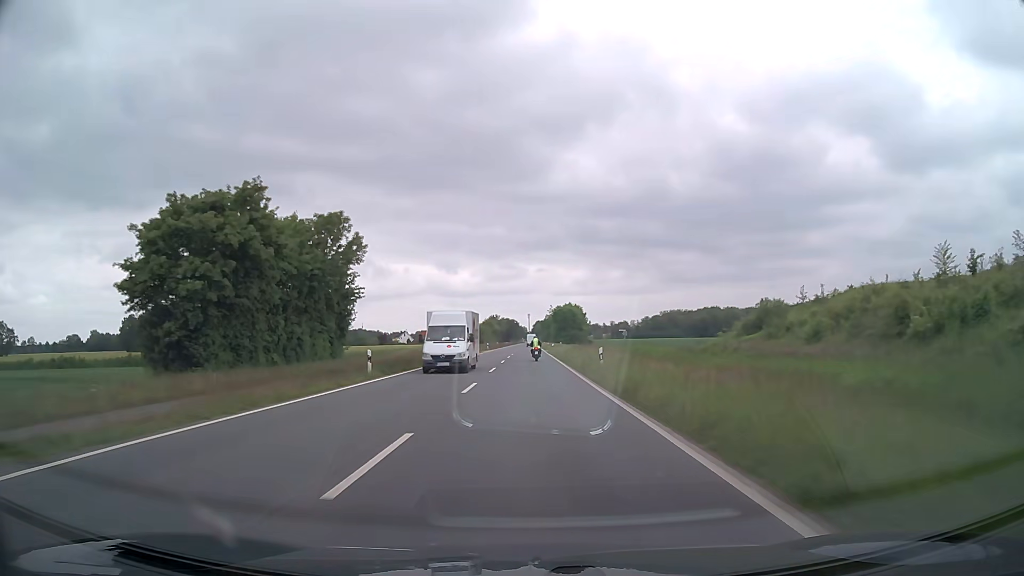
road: secondary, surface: asphalt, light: Day
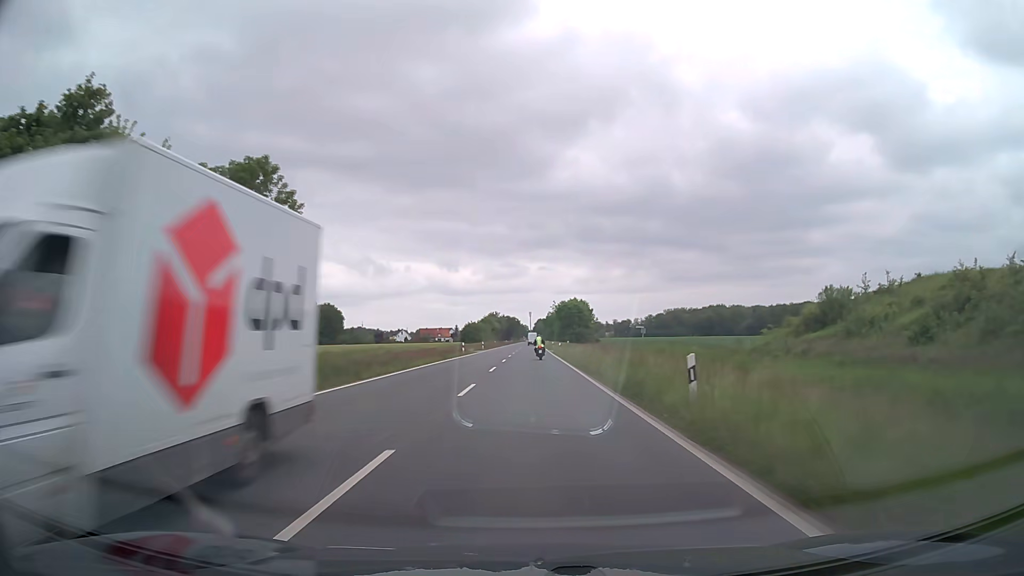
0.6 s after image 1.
(0.0, +13.6) m; 0°
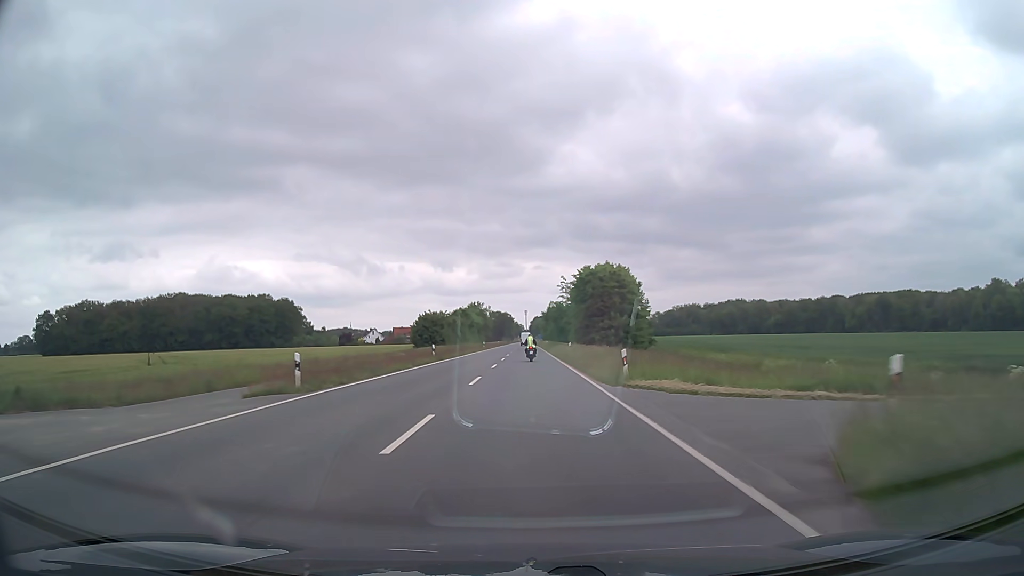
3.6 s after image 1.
(+0.4, +68.0) m; 0°
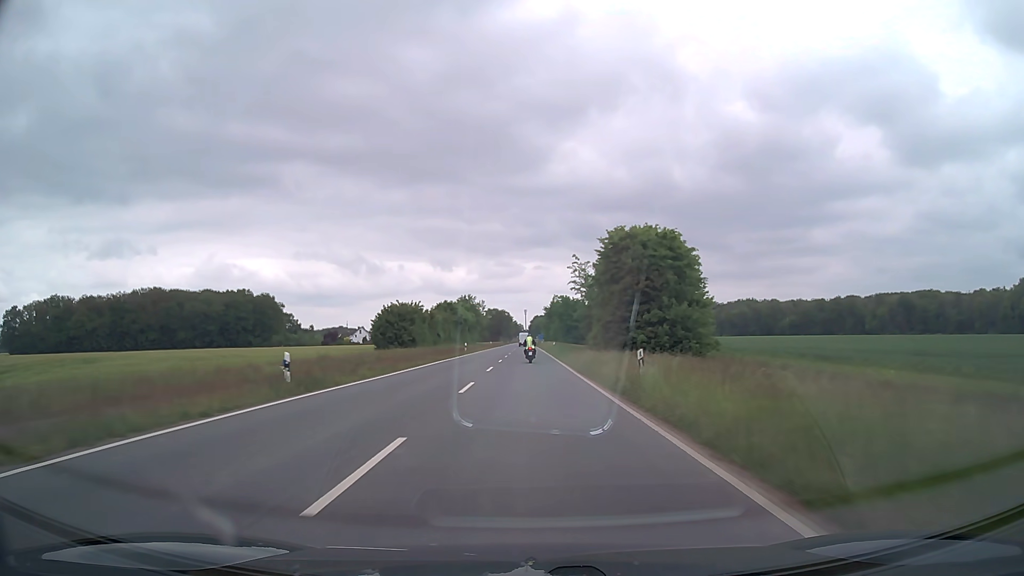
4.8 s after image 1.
(0.0, +26.7) m; 0°
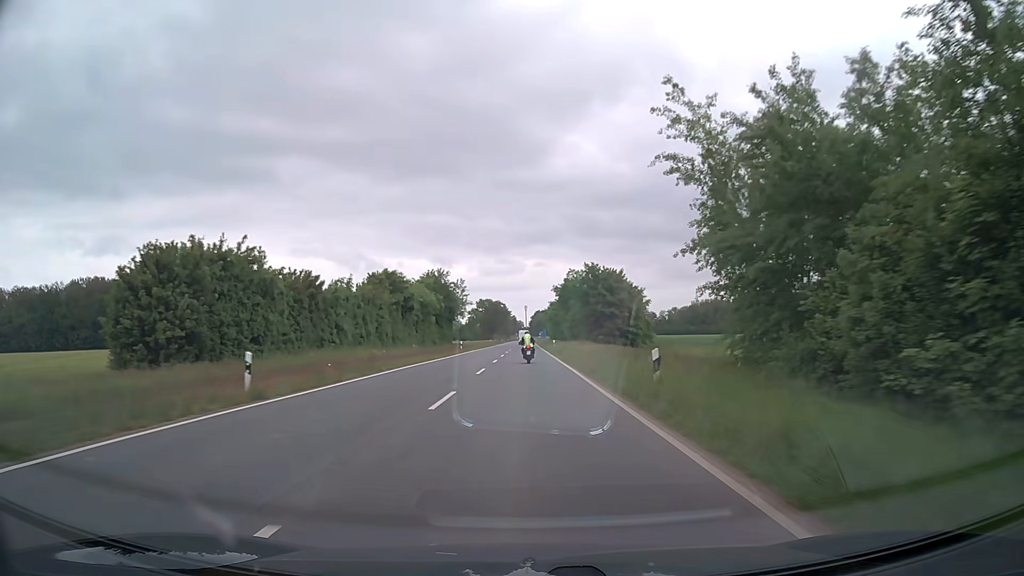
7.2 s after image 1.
(0.0, +52.3) m; 0°
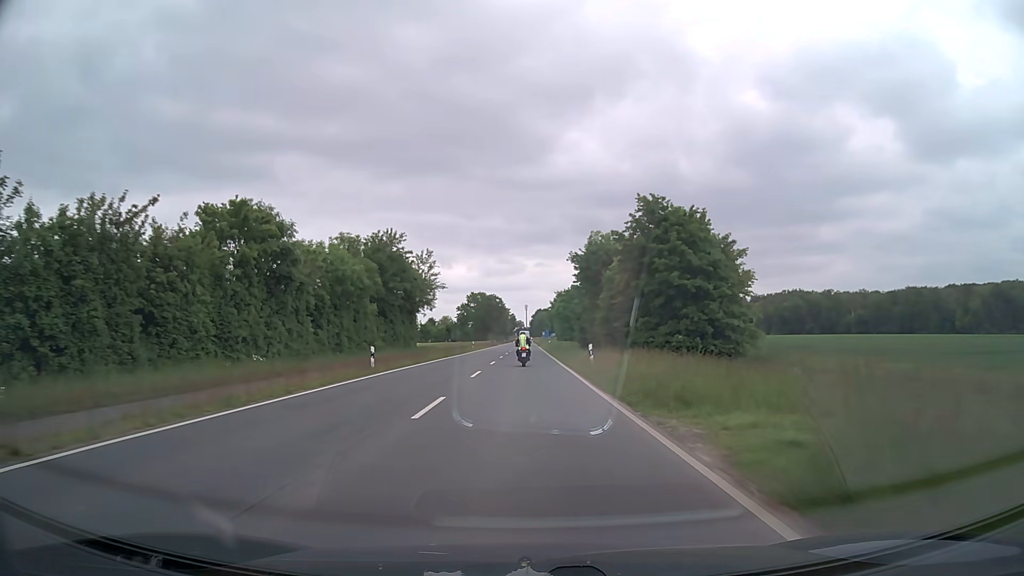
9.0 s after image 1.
(0.0, +37.1) m; 0°
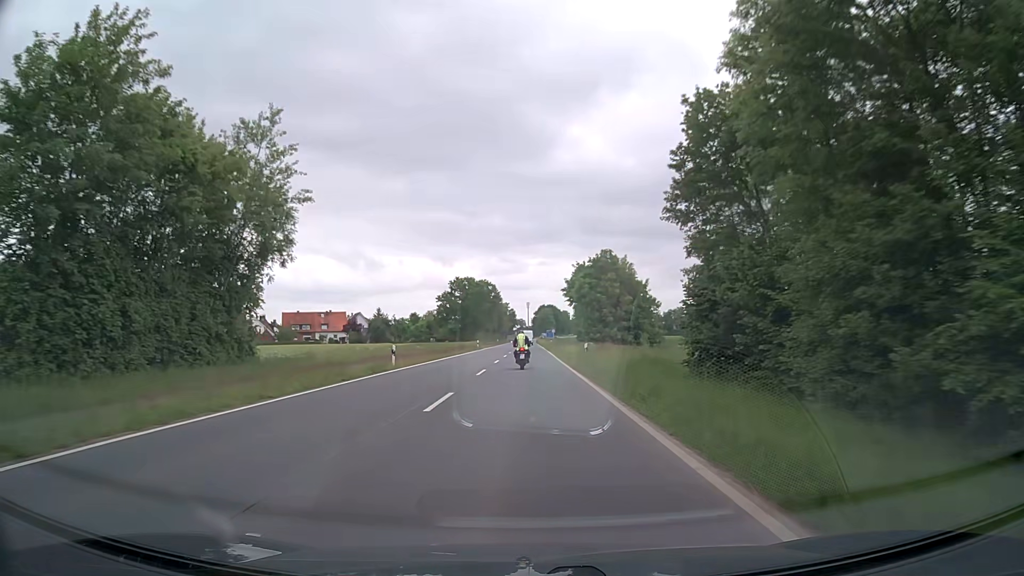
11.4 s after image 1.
(0.0, +46.7) m; 0°
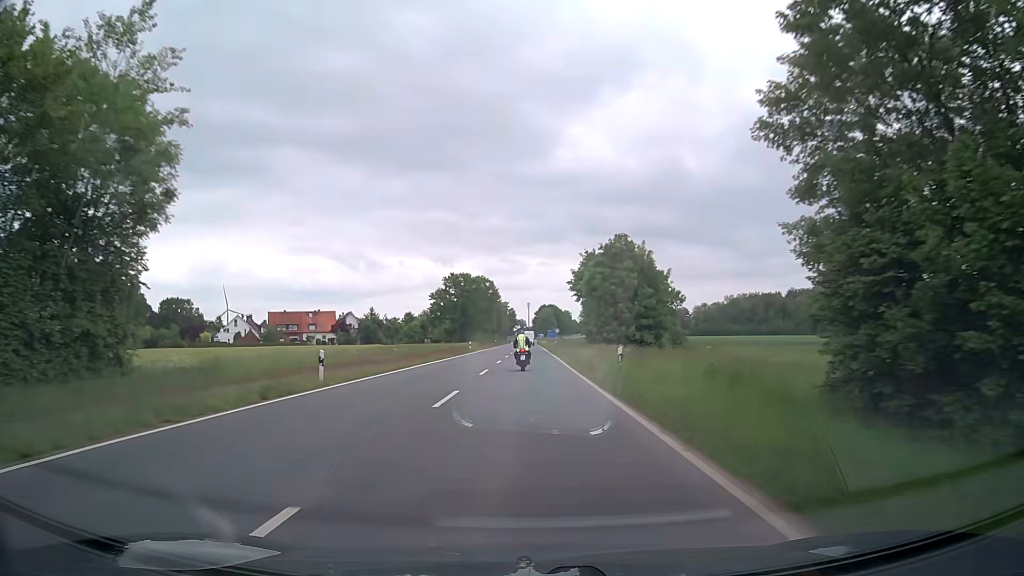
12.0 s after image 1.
(0.0, +11.2) m; 0°
(0, +10) (0, +20) (0, +30) (0, +40) (0, +50) (0, +60) (0, +70) (0, +80) (0, +90) (0, +100) m
